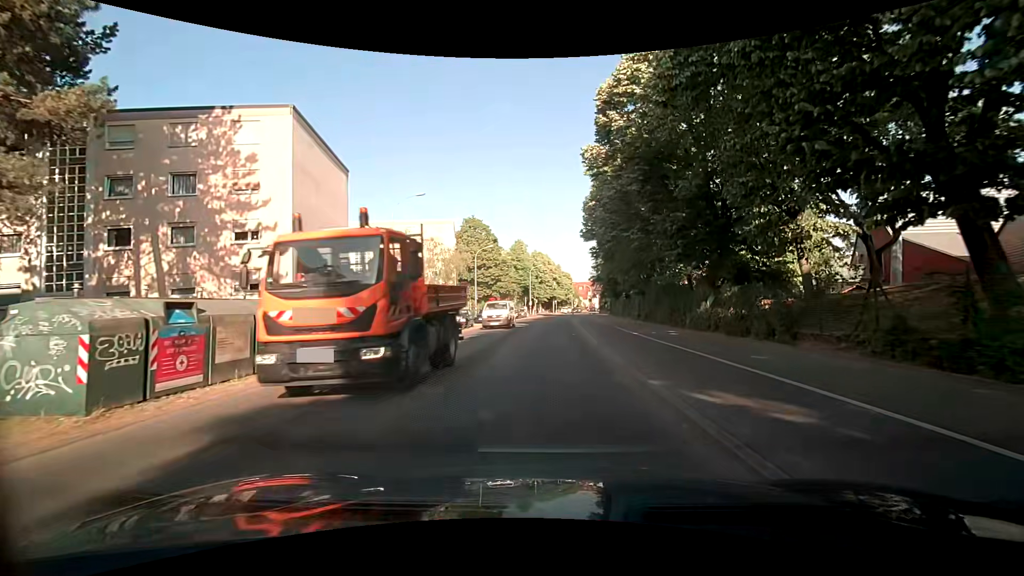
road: unclassified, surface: asphalt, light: Day
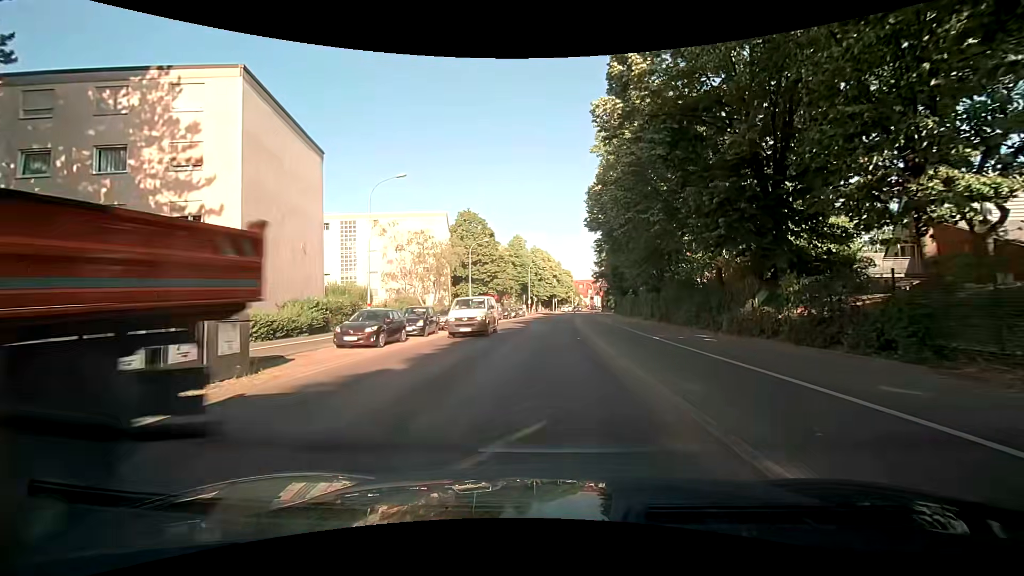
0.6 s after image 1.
(0.0, +4.5) m; 0°
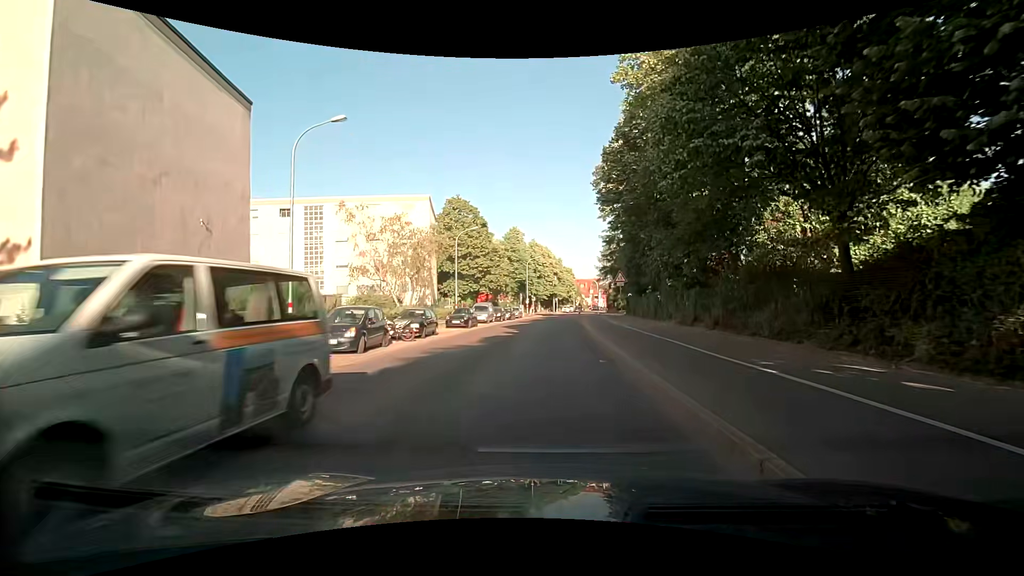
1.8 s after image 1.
(+0.1, +8.9) m; 0°
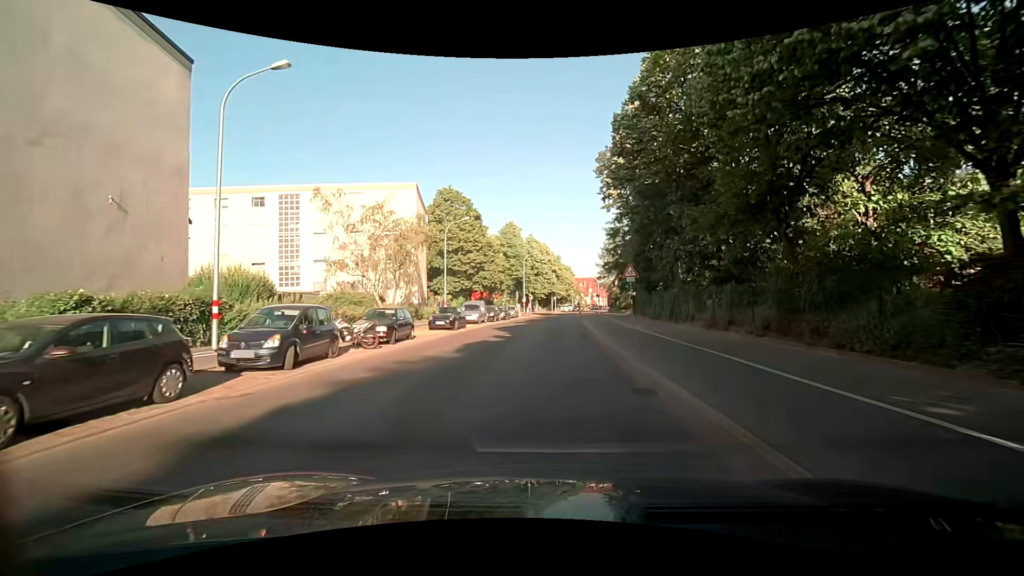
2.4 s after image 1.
(0.0, +4.5) m; -1°
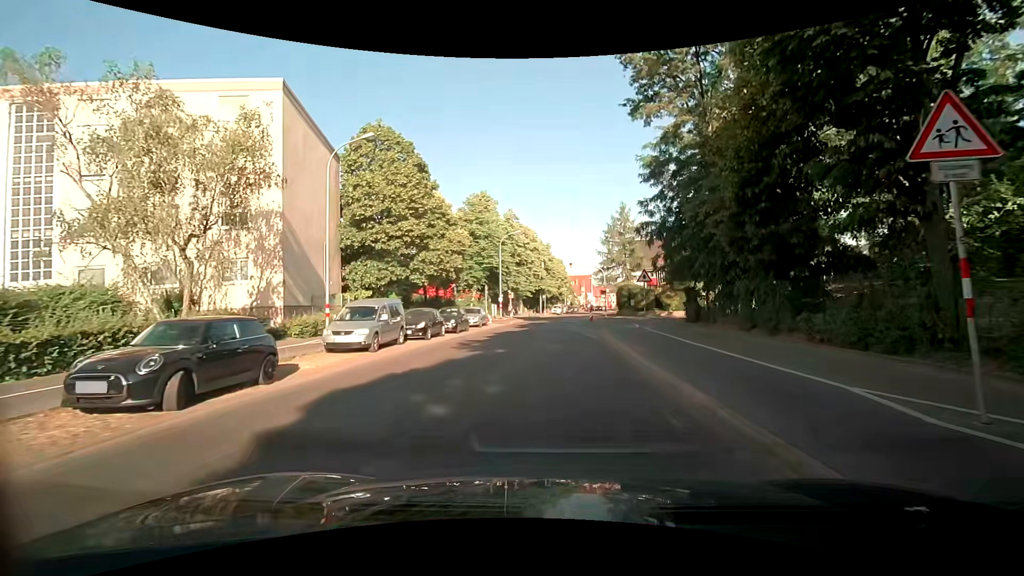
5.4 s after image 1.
(+0.8, +22.0) m; +3°
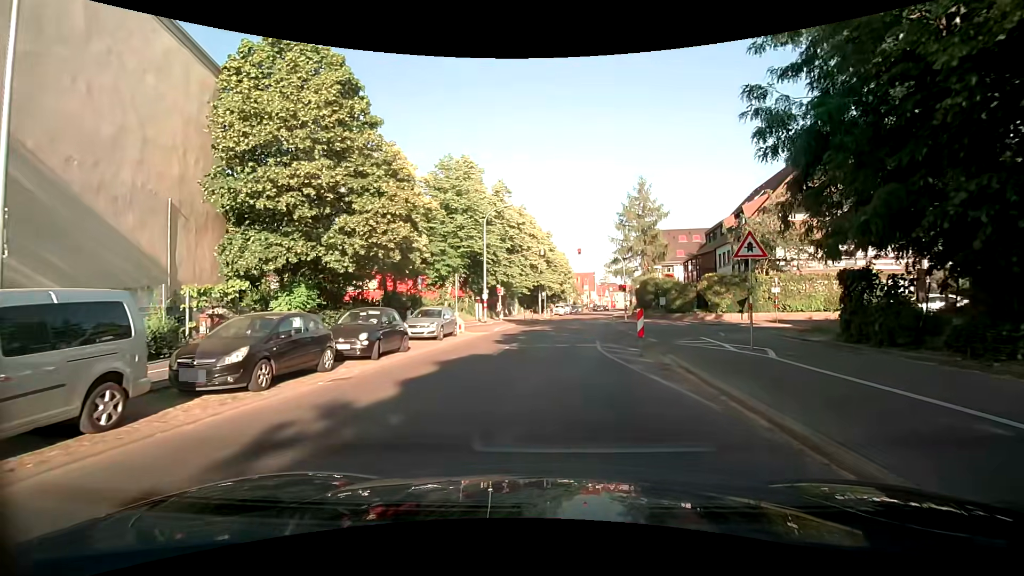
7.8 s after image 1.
(-0.1, +13.5) m; +1°
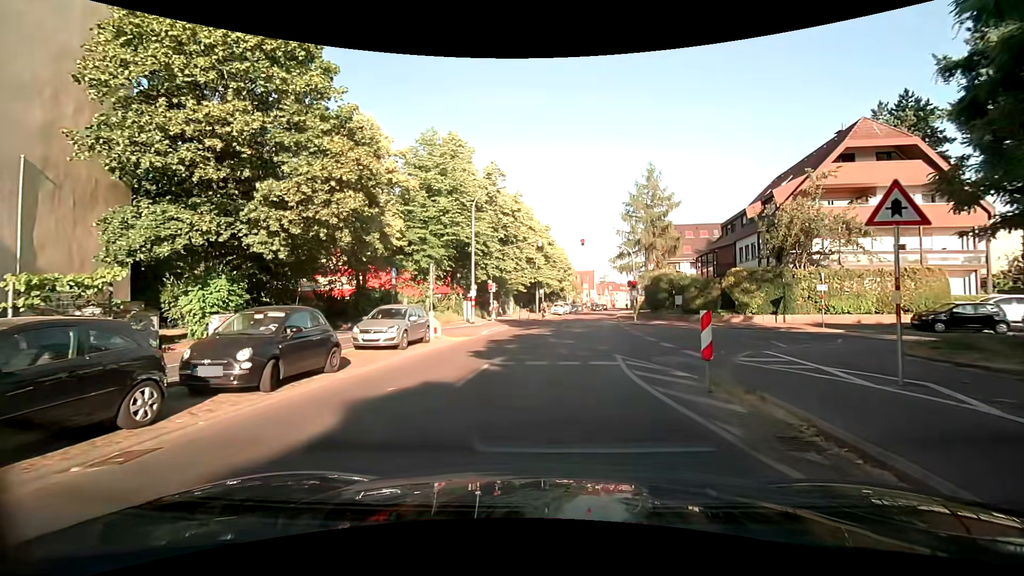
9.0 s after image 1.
(-0.1, +5.4) m; -1°
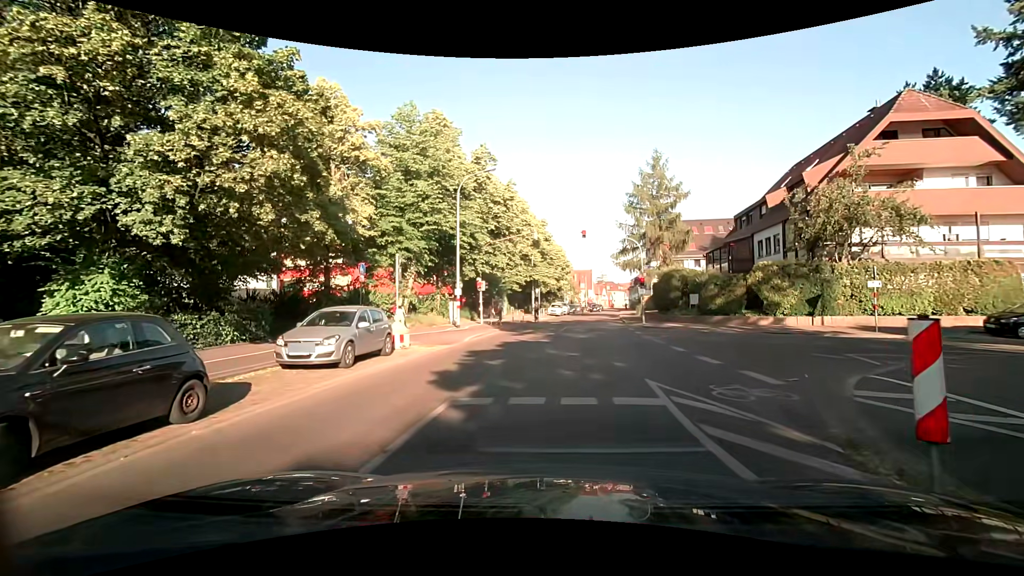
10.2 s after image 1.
(0.0, +4.3) m; 0°
